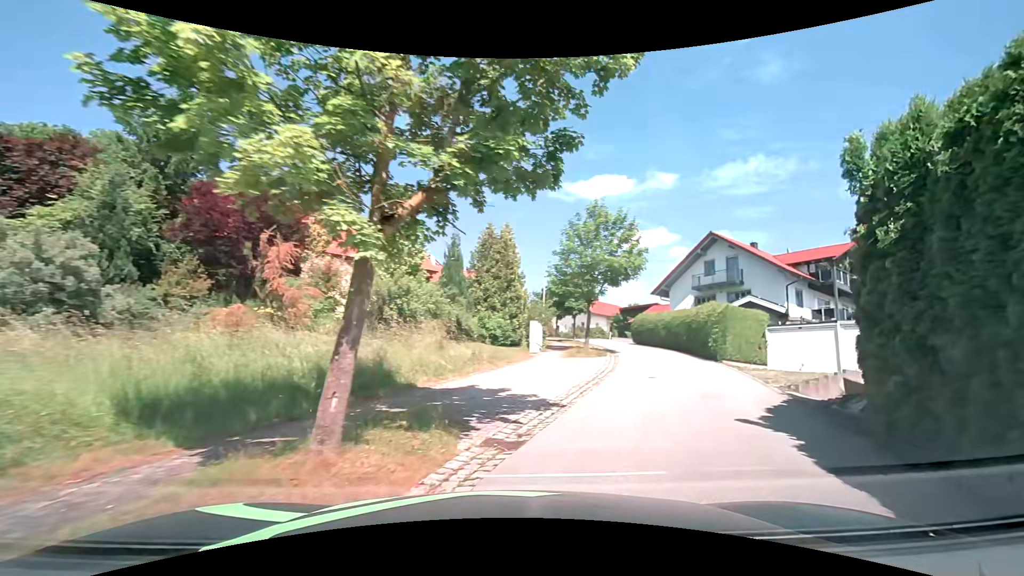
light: Day
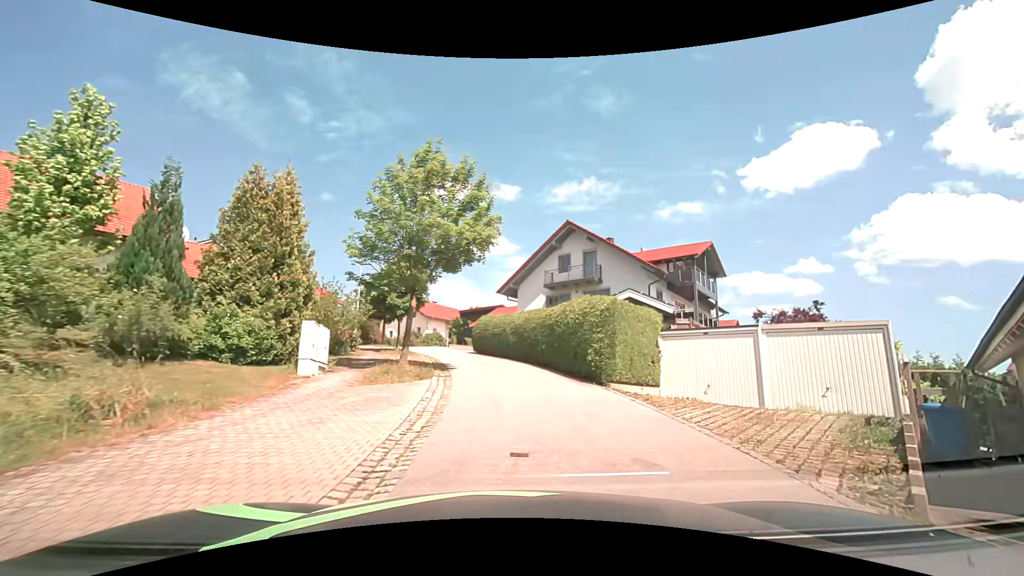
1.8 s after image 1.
(+1.8, +8.8) m; +20°
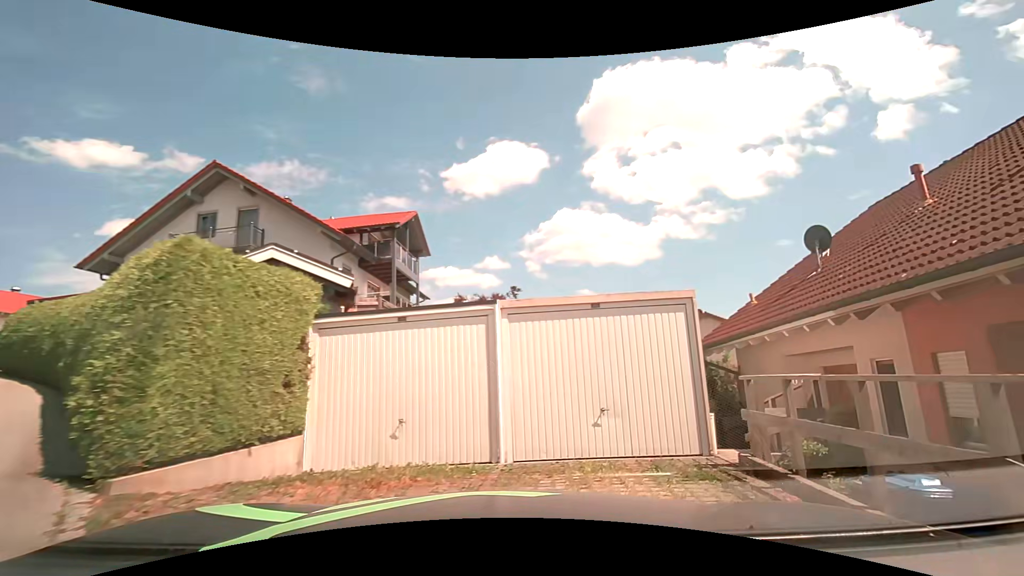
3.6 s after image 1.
(+1.9, +7.9) m; +32°
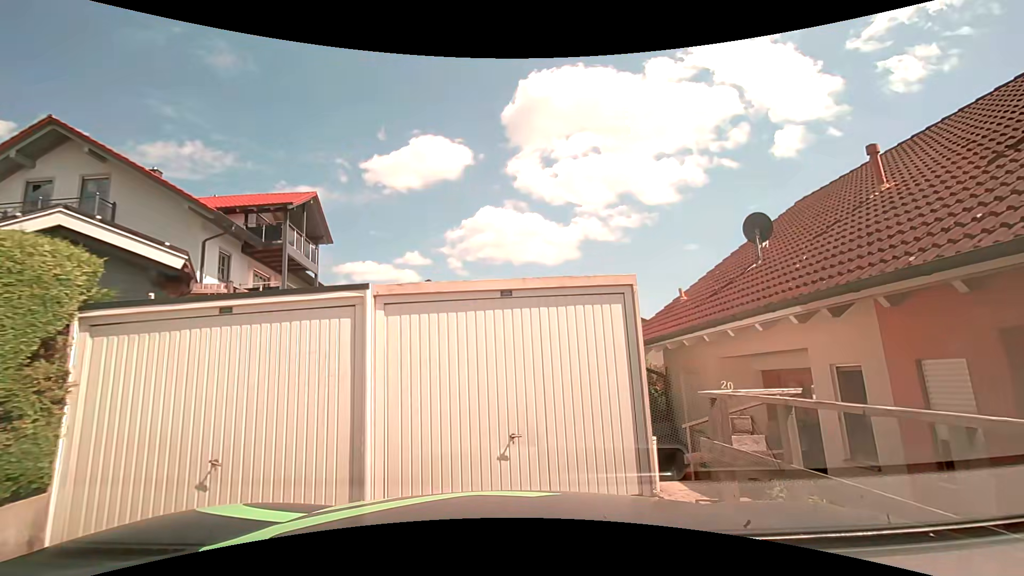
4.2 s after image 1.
(+0.2, +2.0) m; +10°
